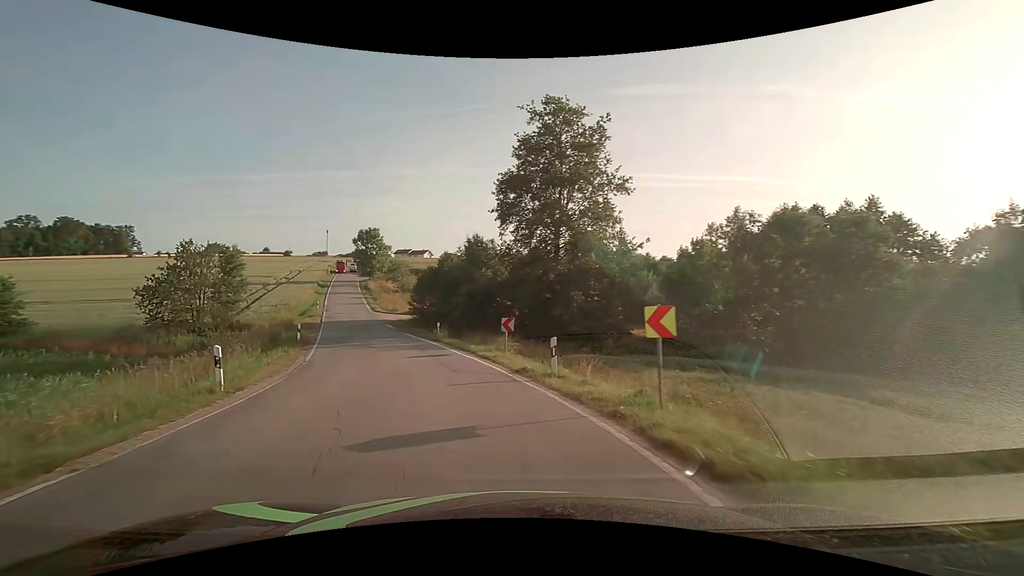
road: secondary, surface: asphalt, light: Day
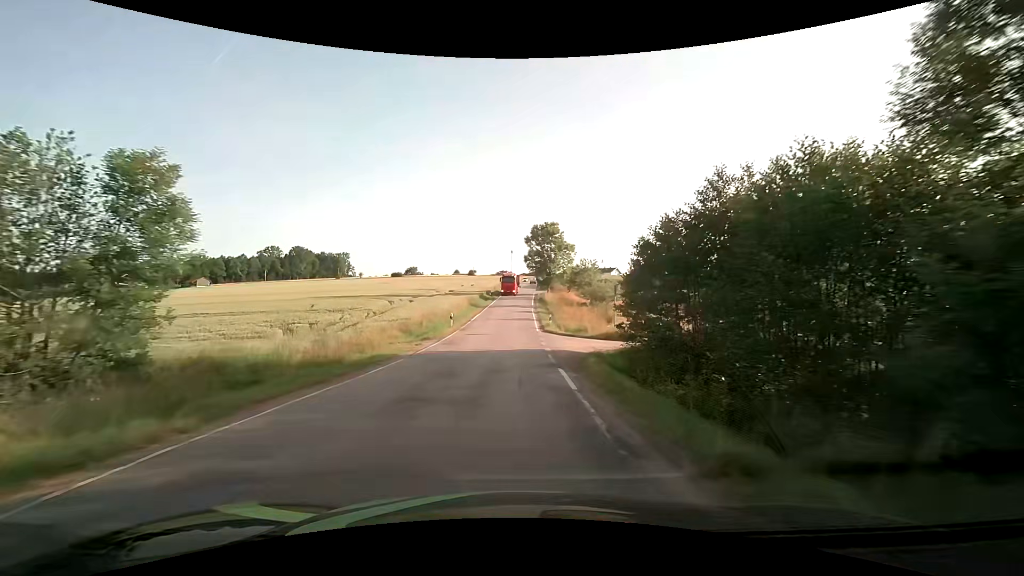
(-6.8, +29.1) m; -20°
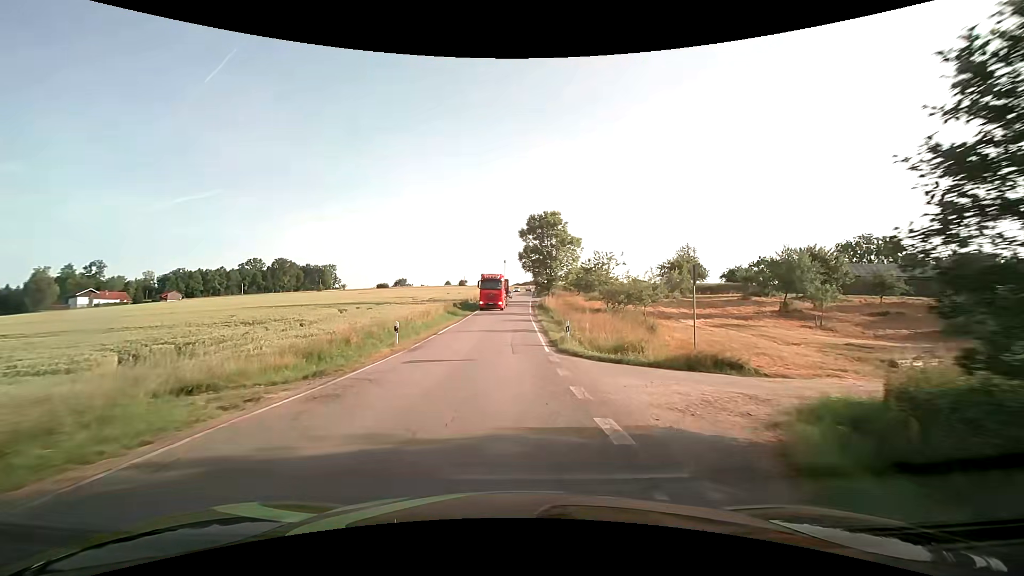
(-0.3, +15.0) m; 0°
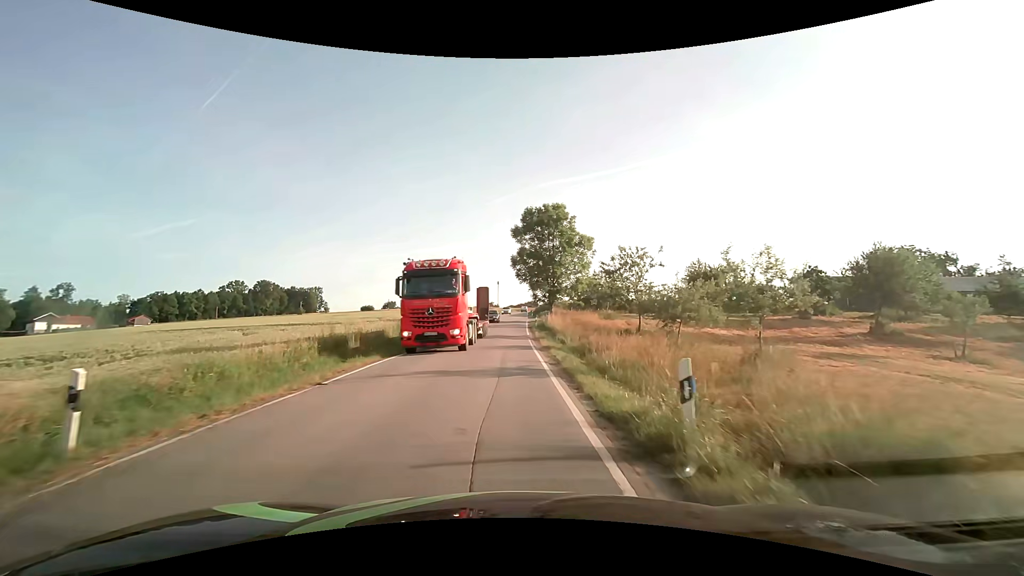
(0.0, +14.8) m; 0°
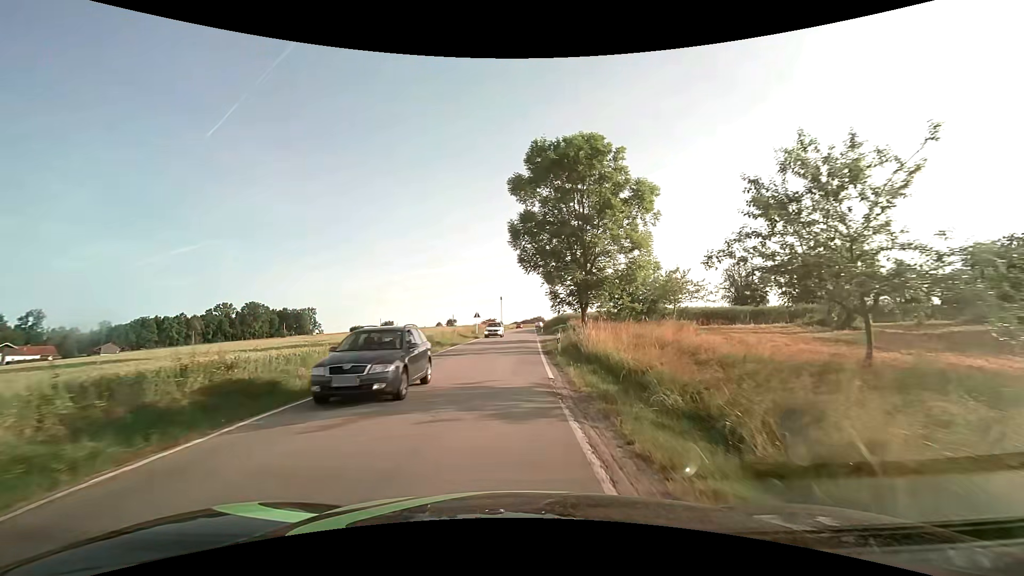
(0.0, +21.4) m; -1°
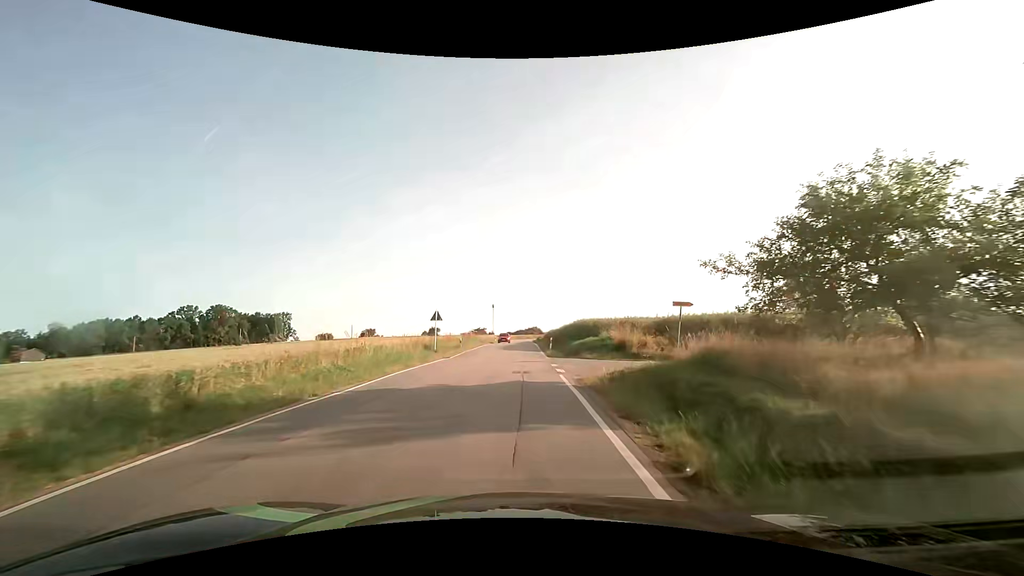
(+0.2, +27.5) m; +2°
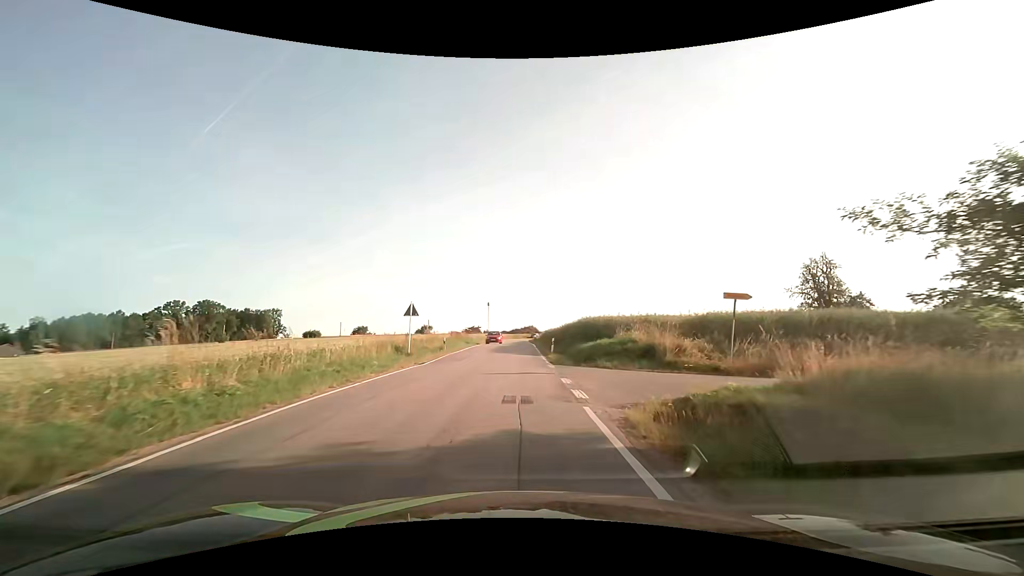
(0.0, +6.8) m; +1°
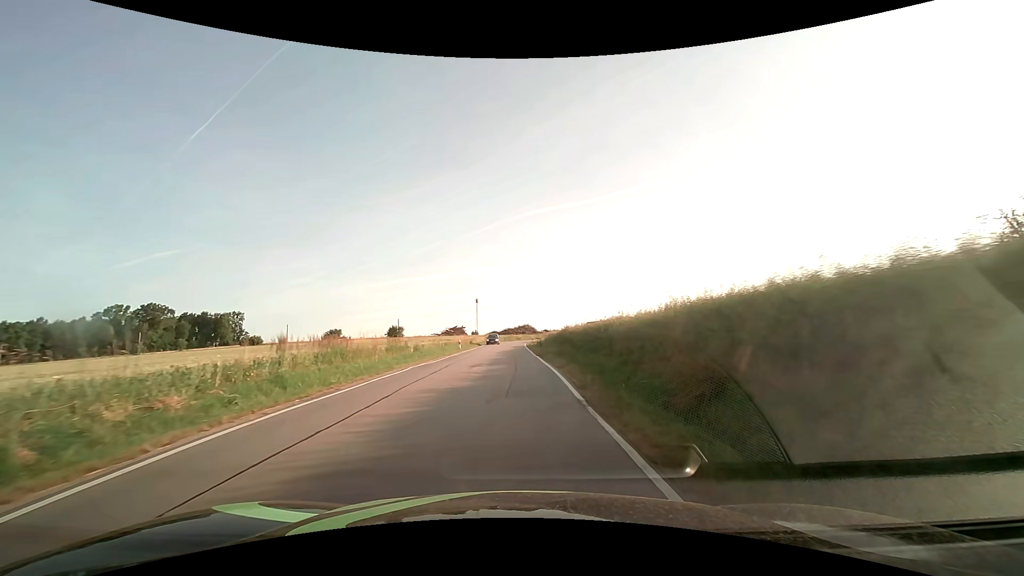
(-0.2, +35.2) m; +1°
(0, +10) (0, +20) (0, +30) (0, +40) (-1, +50) (-1, +60) (-1, +70) (-1, +80) (0, +90) (+2, +100) m
